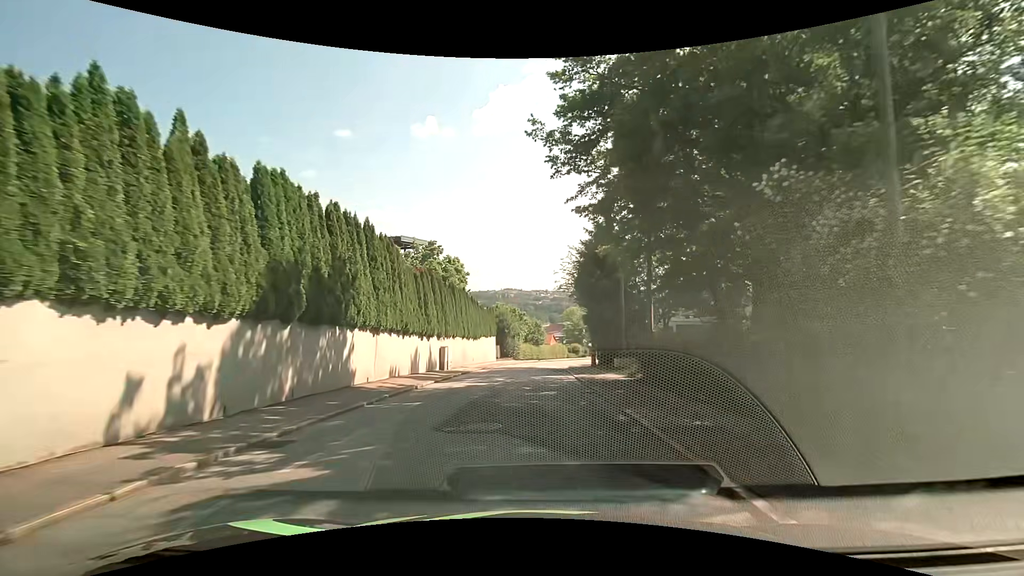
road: residential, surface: asphalt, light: Day
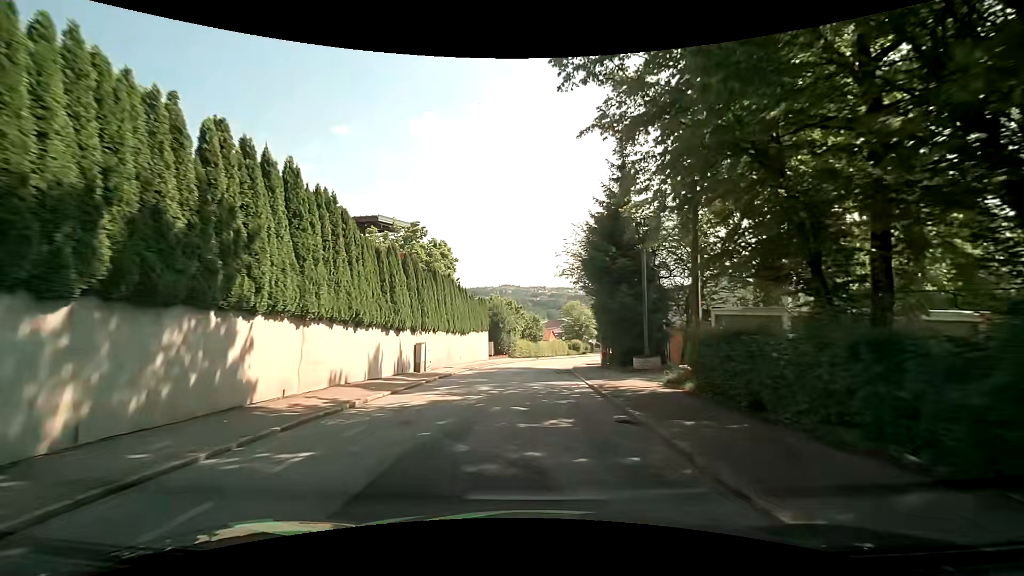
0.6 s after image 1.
(0.0, +6.2) m; 0°
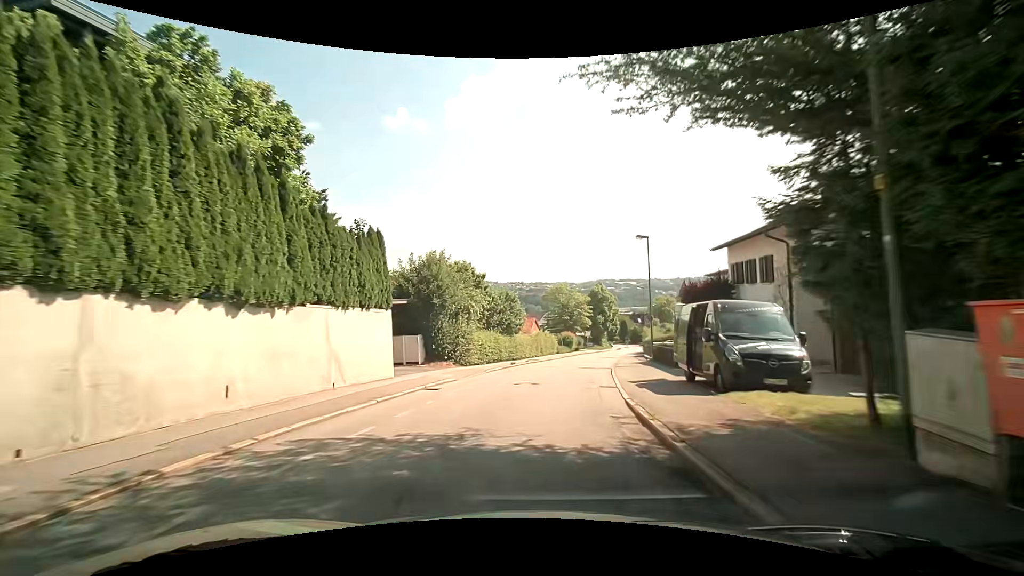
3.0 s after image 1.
(+0.3, +25.8) m; +3°
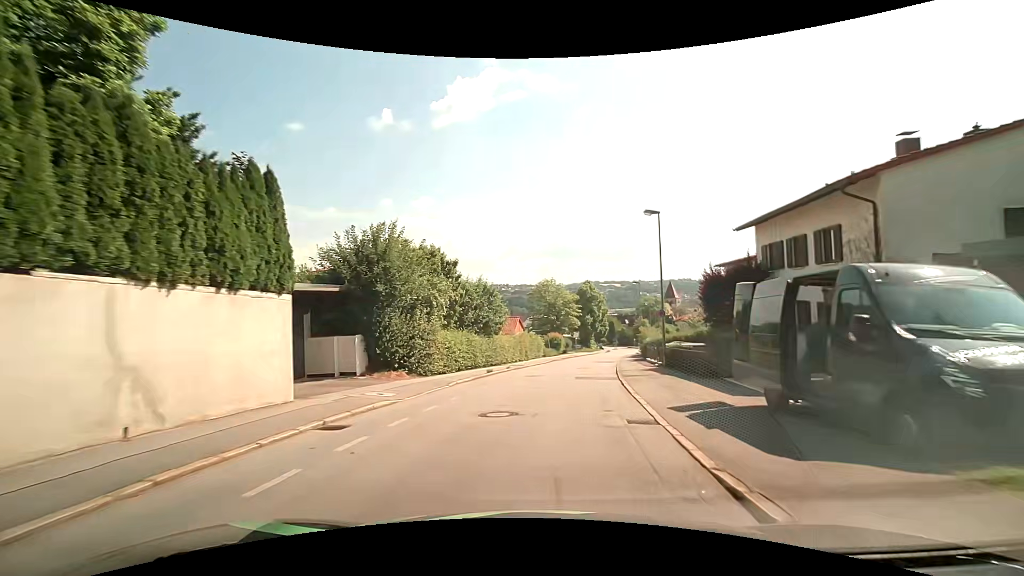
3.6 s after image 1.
(-0.1, +6.7) m; +1°
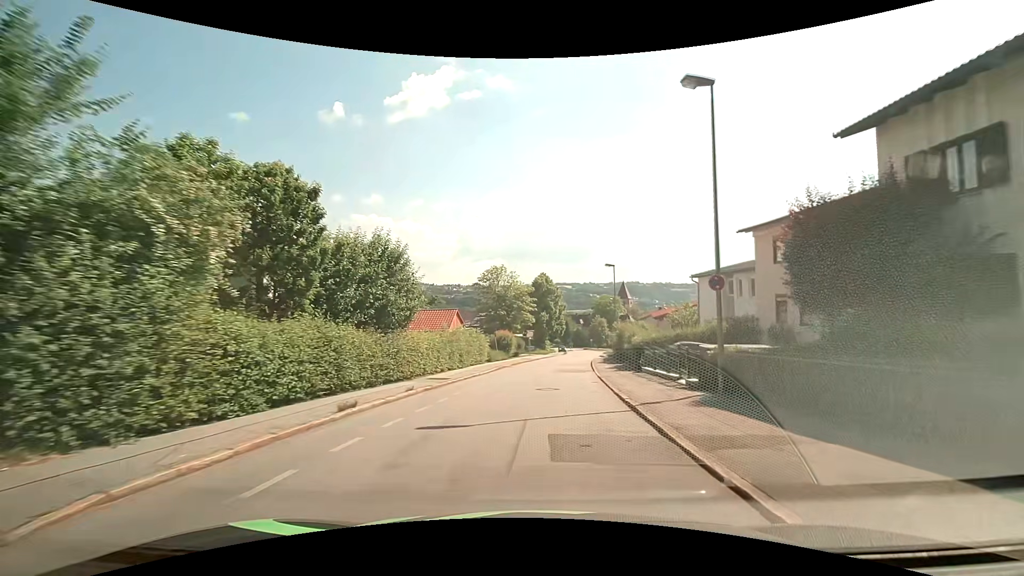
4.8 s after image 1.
(+0.6, +13.7) m; +6°
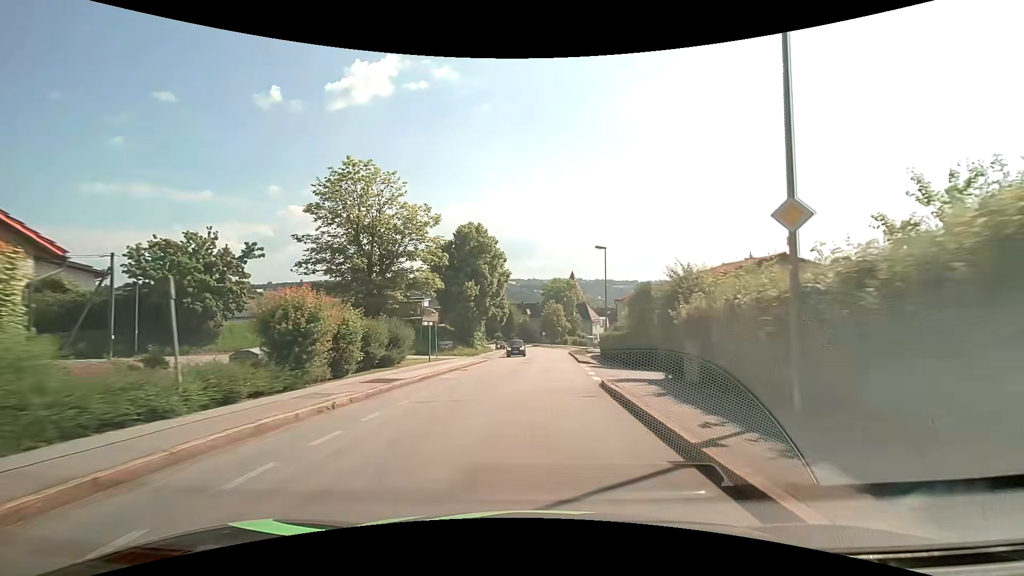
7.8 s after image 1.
(+2.0, +35.4) m; +6°
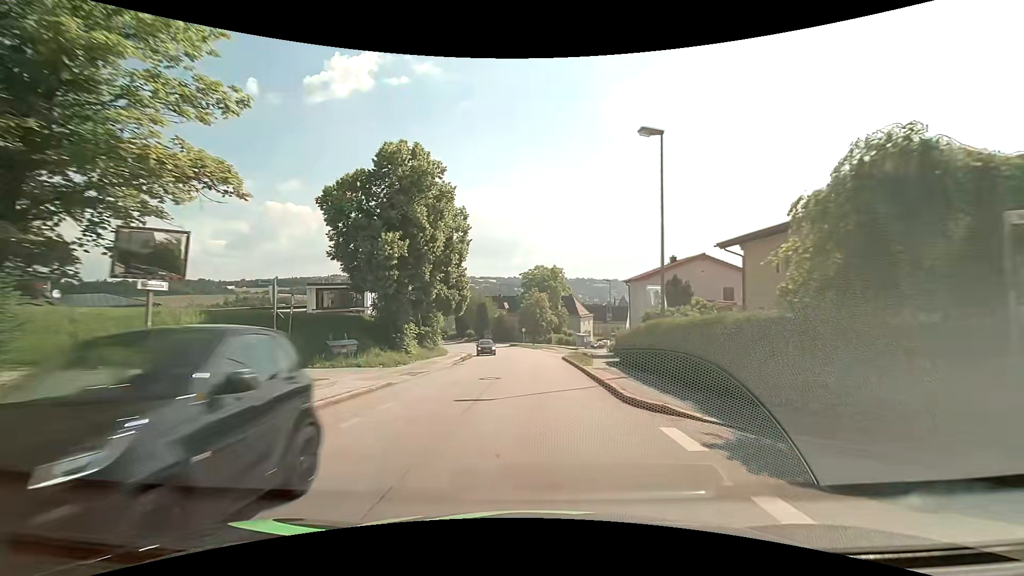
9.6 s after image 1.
(+0.5, +20.4) m; +2°
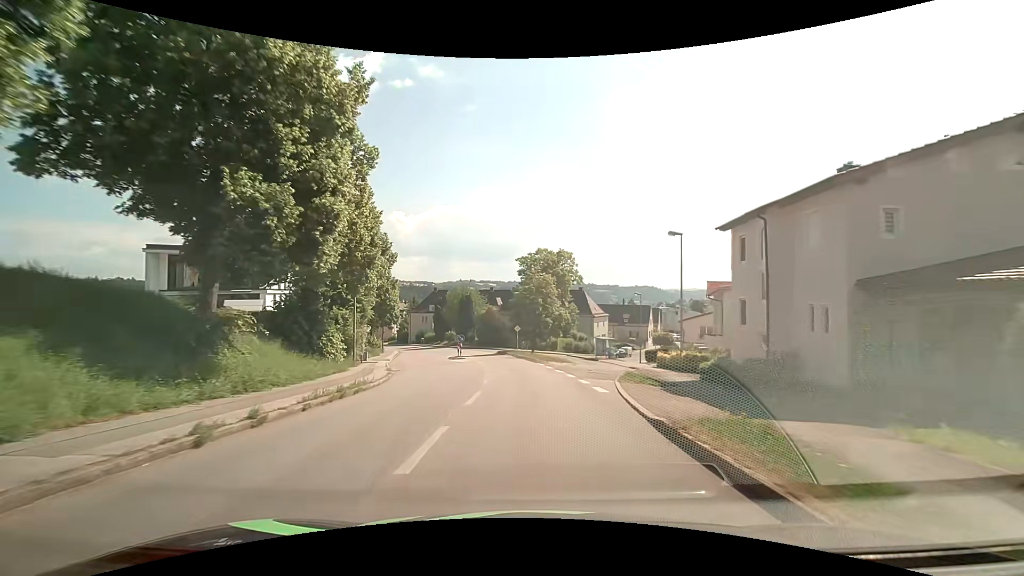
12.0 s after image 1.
(+0.1, +26.2) m; 0°
(0, +10) (0, +20) (-1, +30) (-3, +40) (-5, +50) (-8, +59) (-11, +69) (-15, +78) (-19, +87) (-23, +96) m
